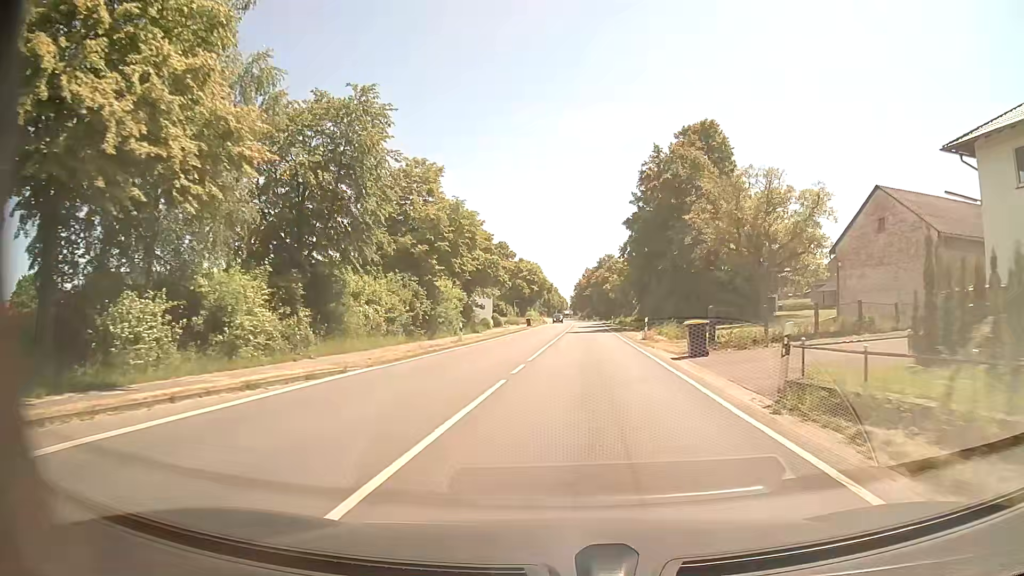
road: primary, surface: asphalt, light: Day
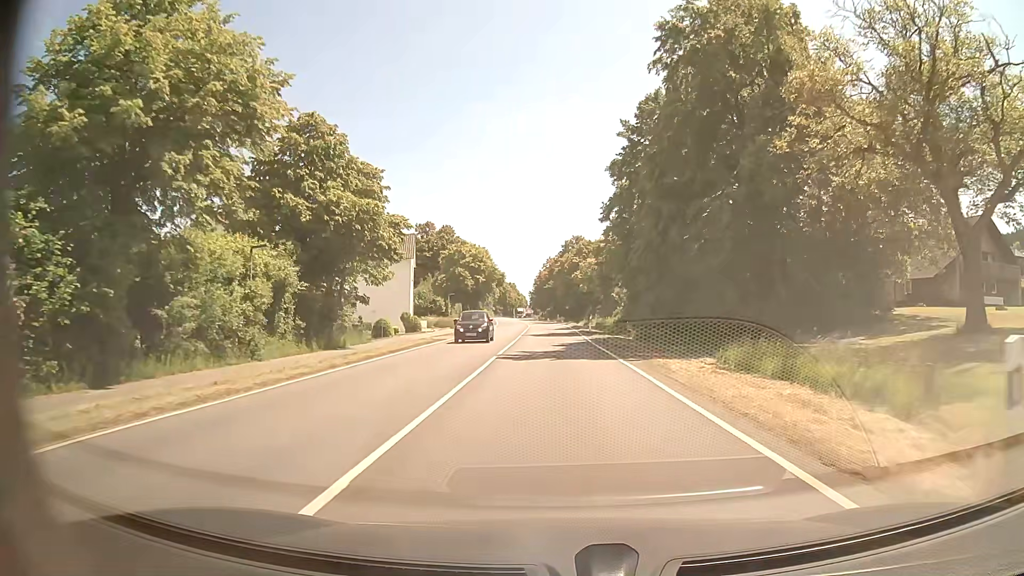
(+1.4, +30.5) m; +3°
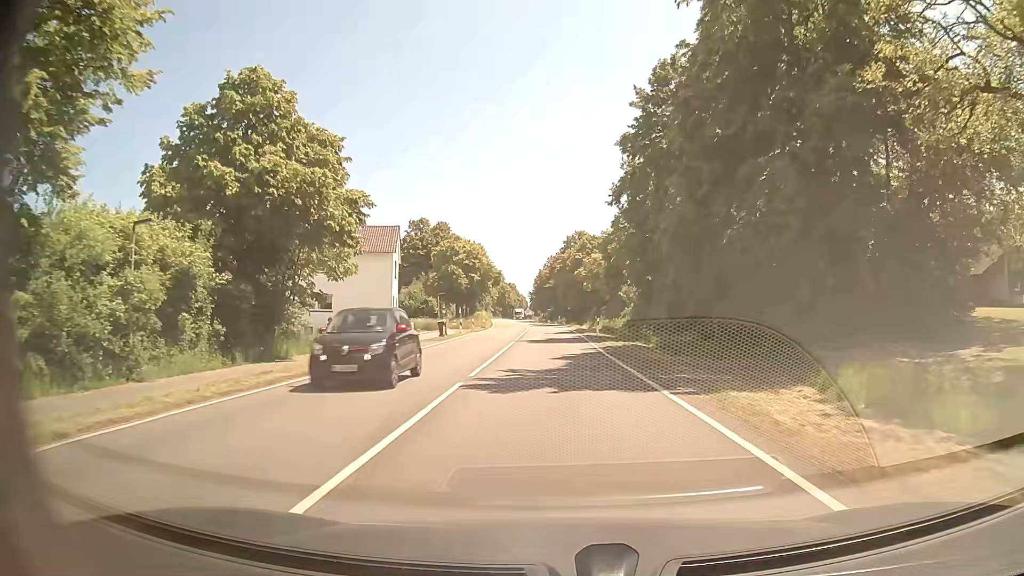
(0.0, +7.6) m; 0°
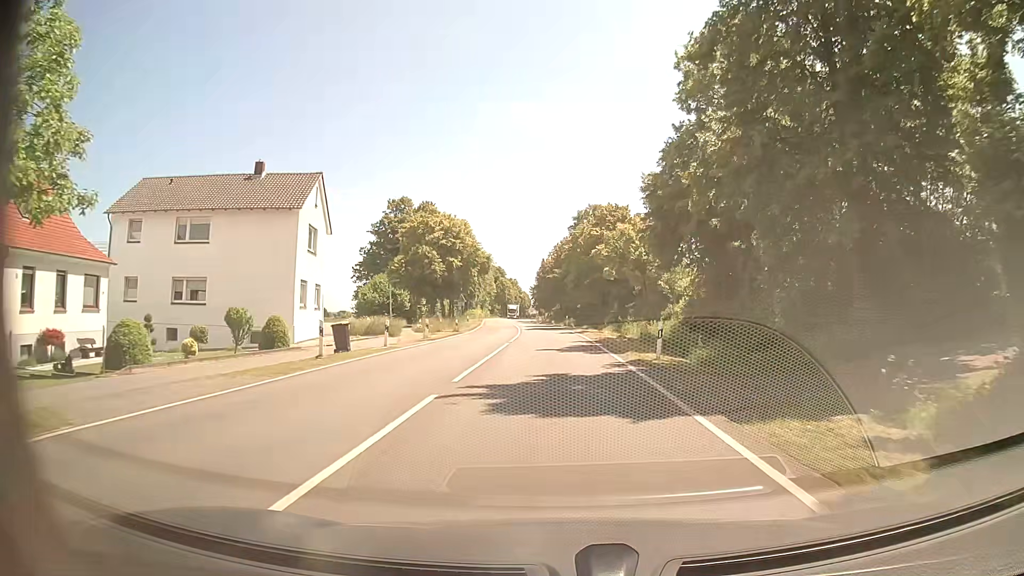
(-0.2, +22.9) m; -1°
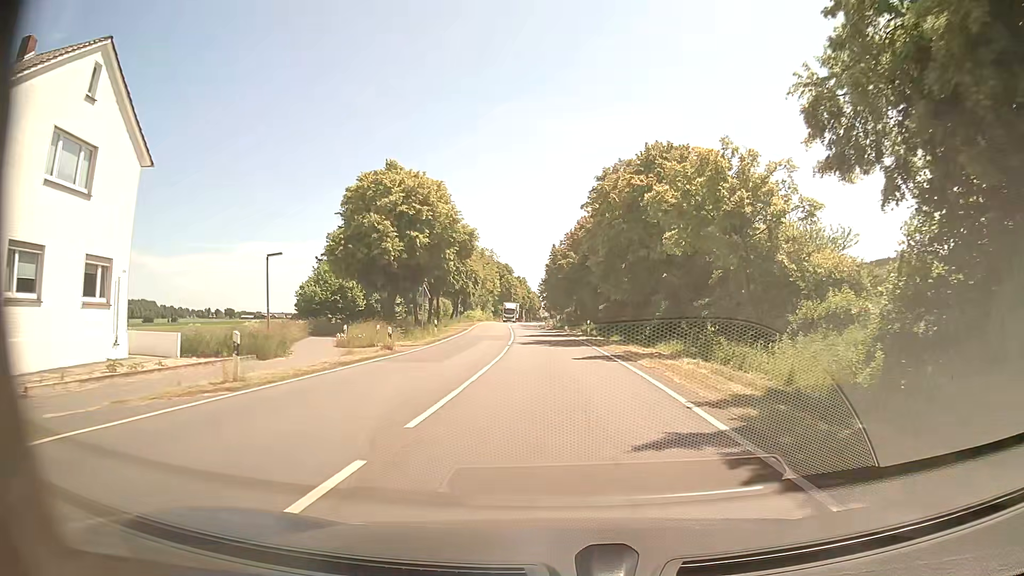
(-0.1, +22.9) m; -1°
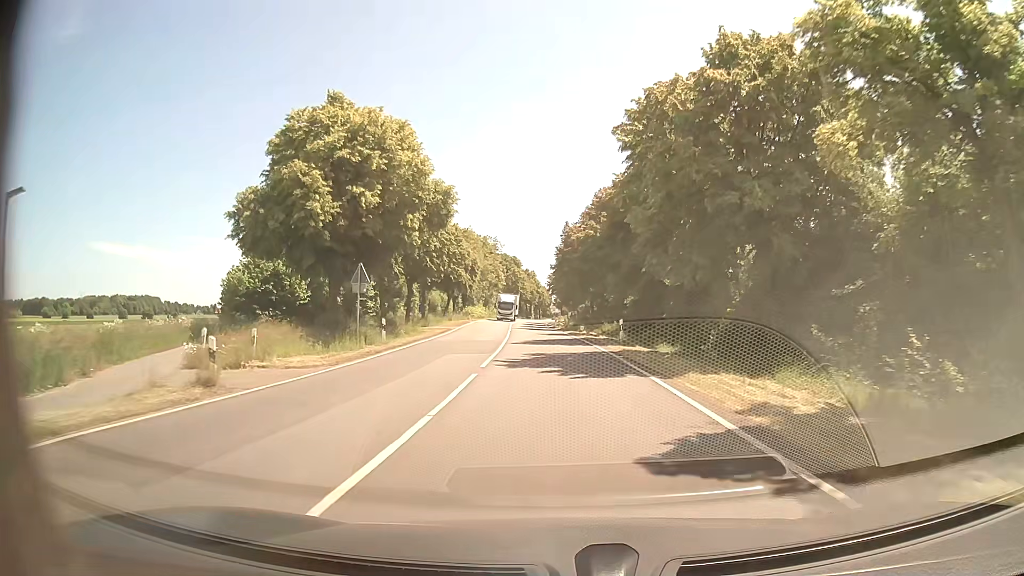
(-0.1, +15.2) m; 0°
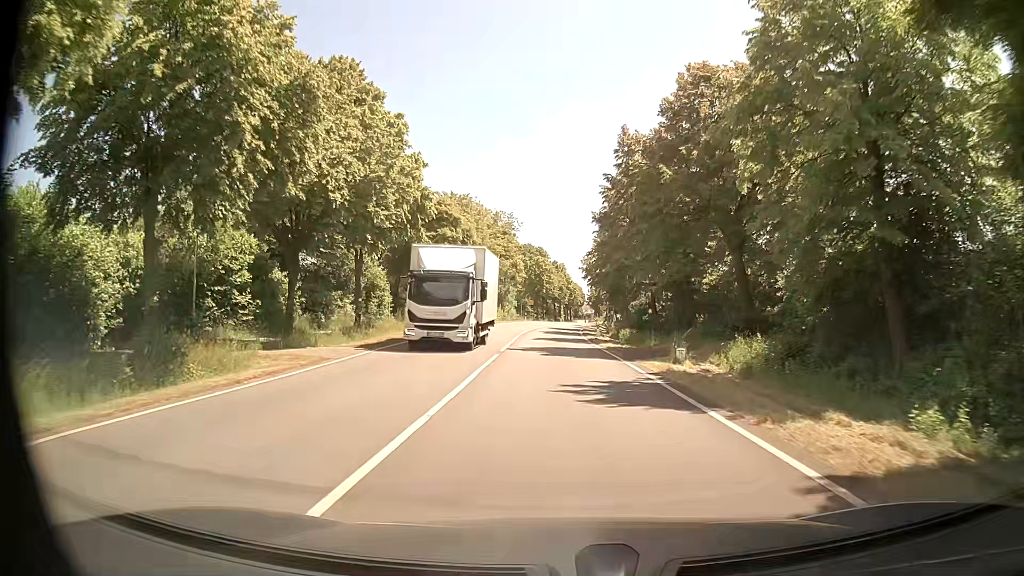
(-0.9, +30.5) m; -3°
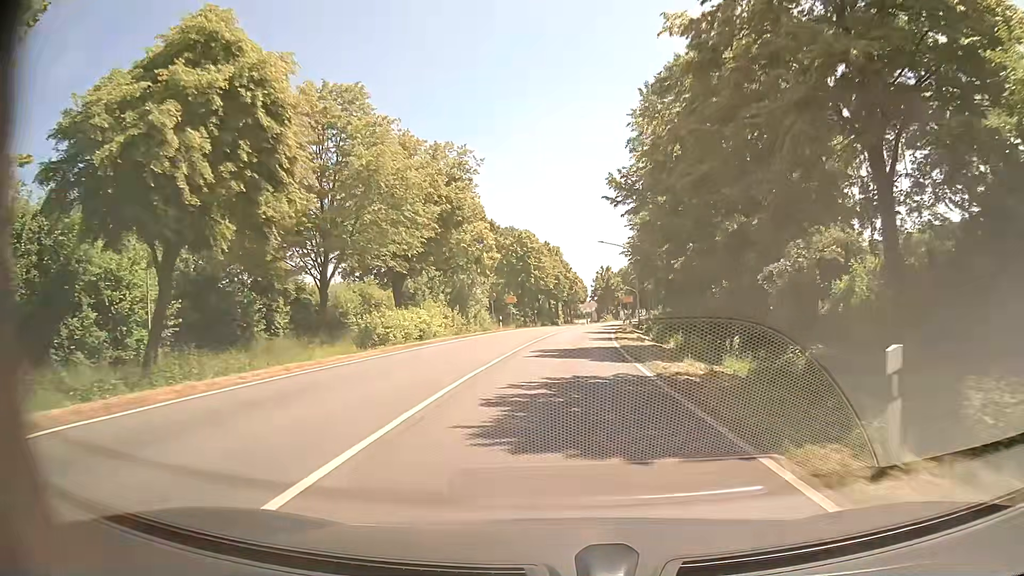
(+0.1, +38.3) m; +1°
(0, +10) (0, +20) (+1, +30) (+1, +40) (+2, +50) (+3, +60) (+4, +70) (+6, +80) (+7, +90) (+9, +99) m
